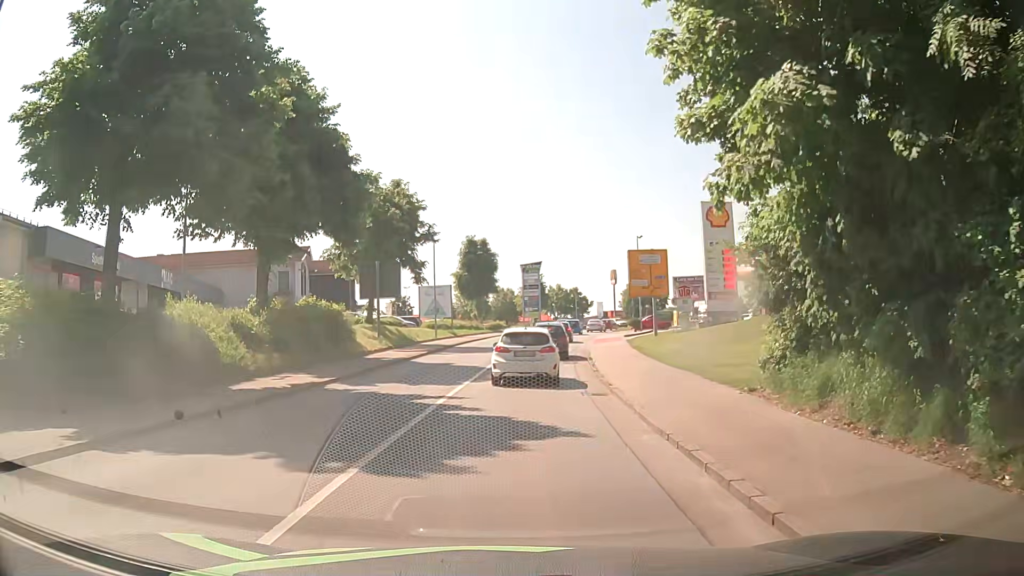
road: secondary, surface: asphalt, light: Day
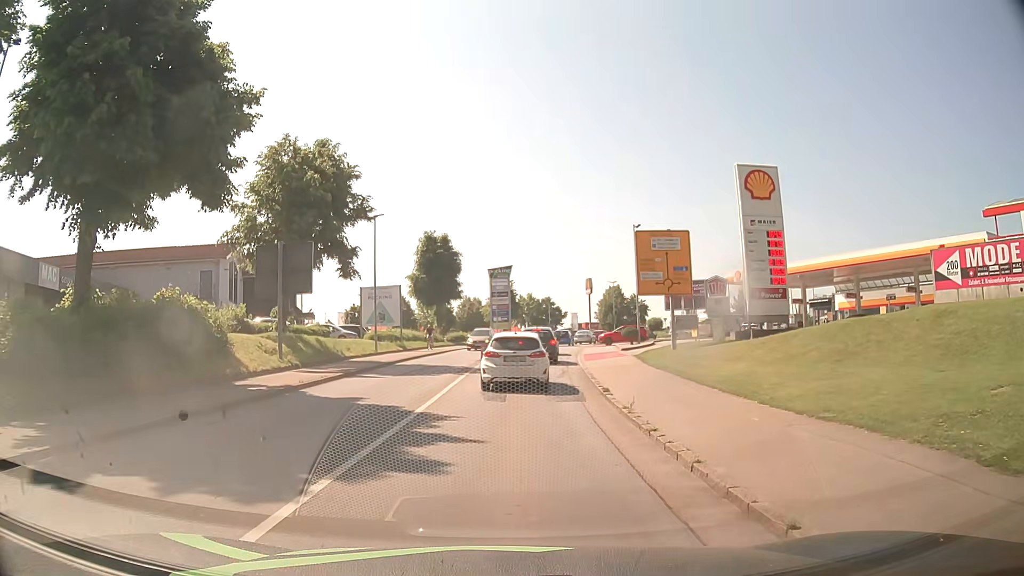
(+0.4, +11.9) m; +3°
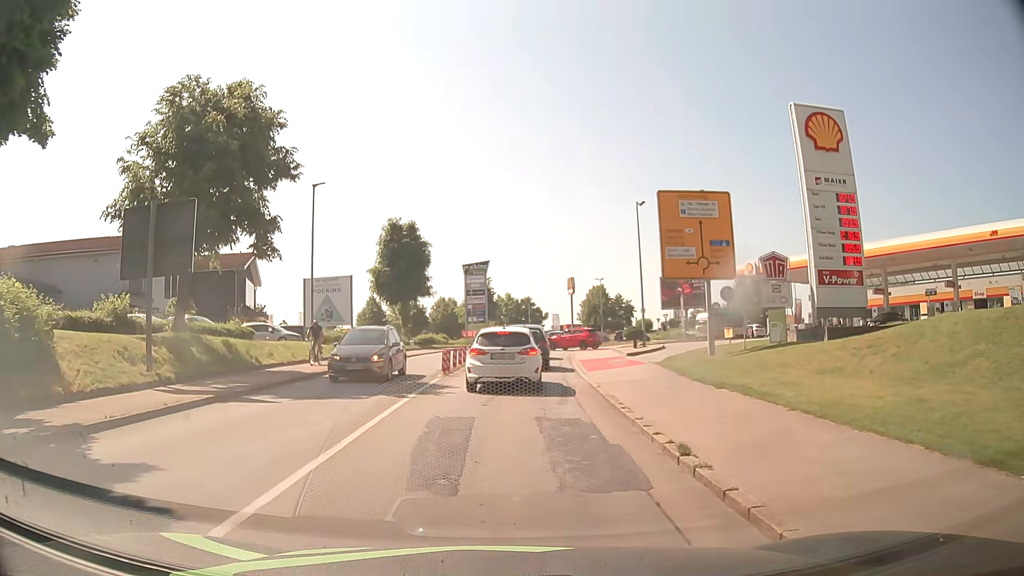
(+0.3, +8.7) m; +3°
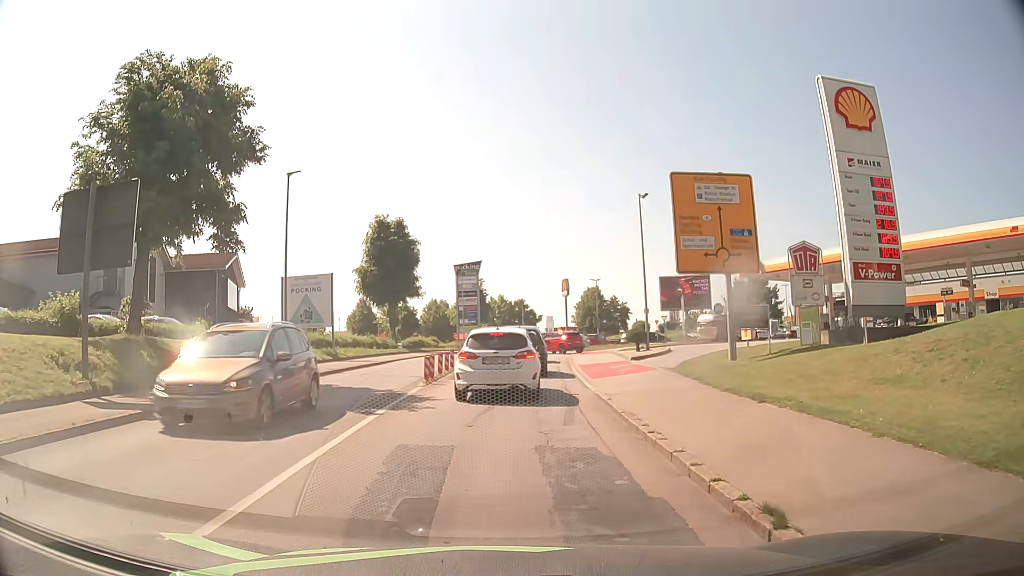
(0.0, +2.7) m; 0°
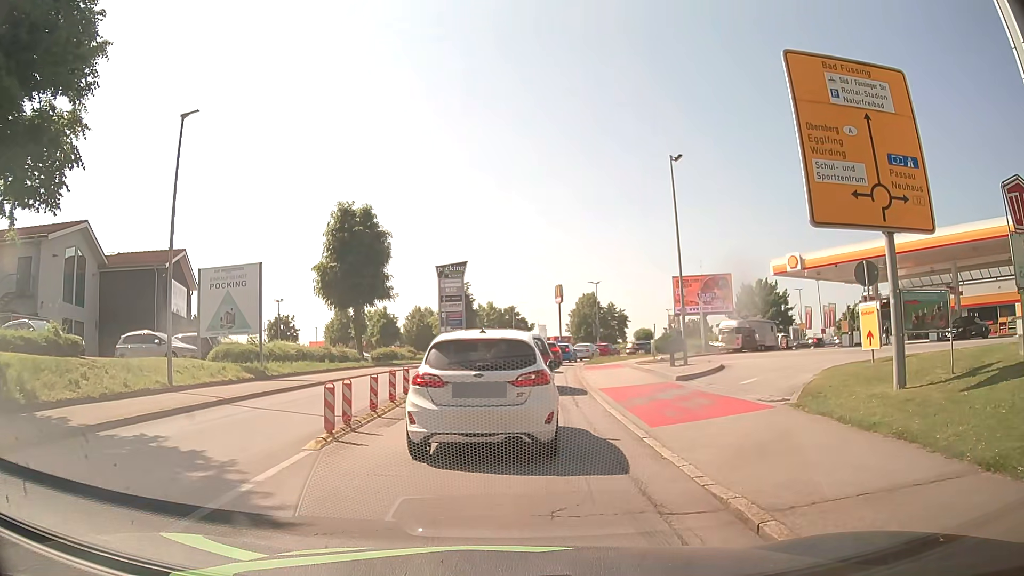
(+0.1, +9.1) m; +1°
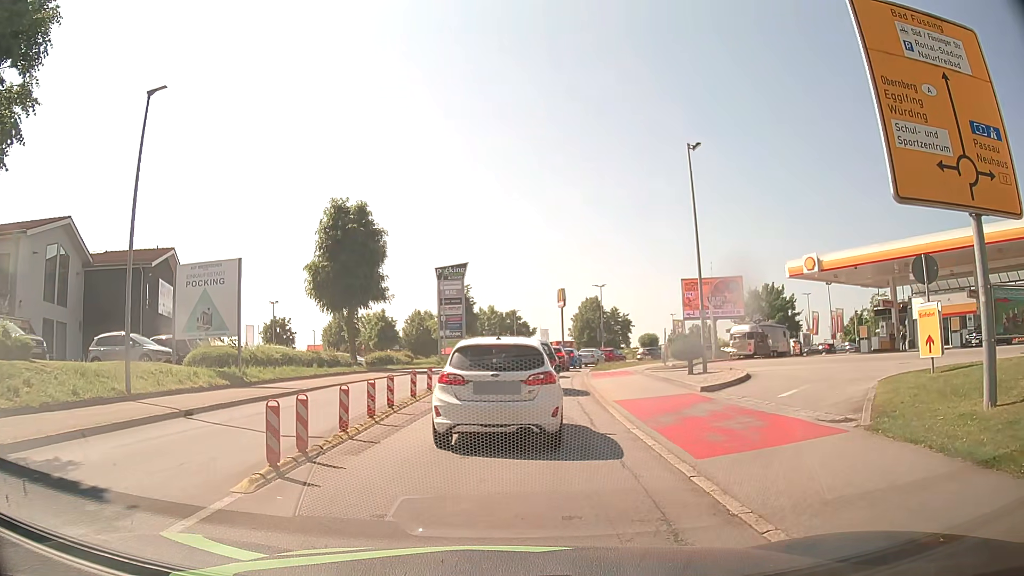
(0.0, +2.4) m; 0°
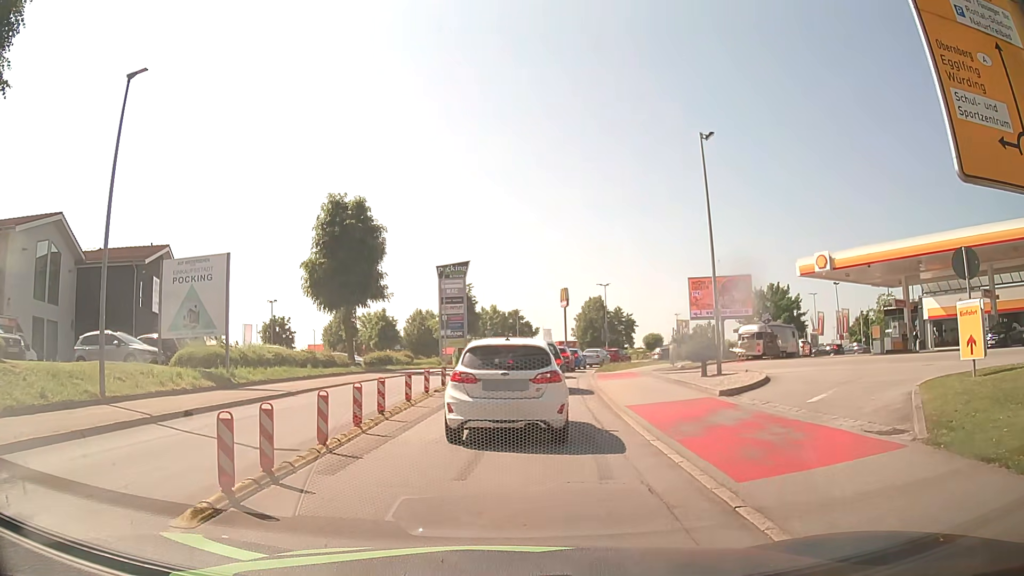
(0.0, +1.4) m; -1°
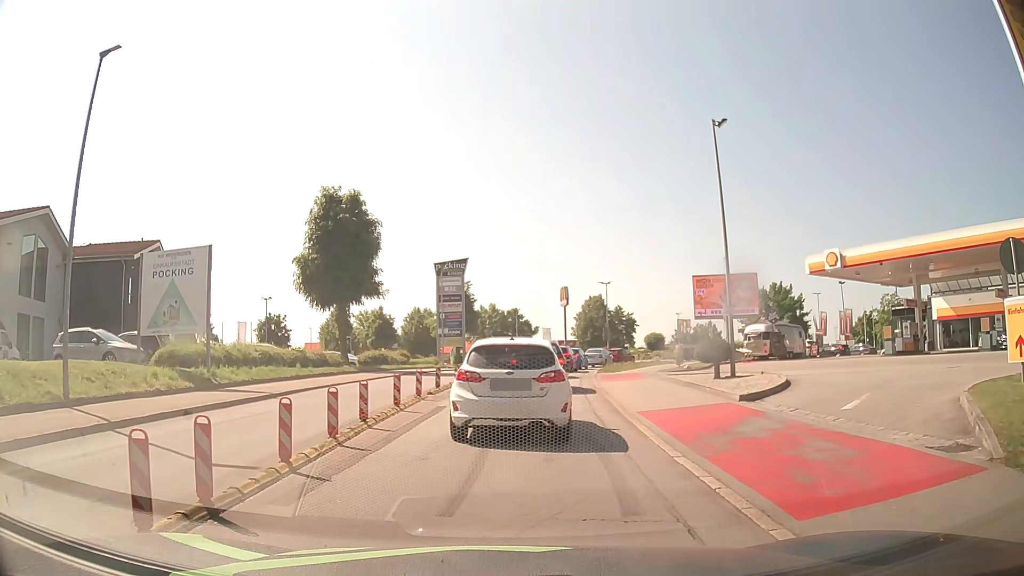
(0.0, +1.5) m; -1°
(+1, +10) (+1, +20) (+2, +30) (+4, +40) (+7, +49) (+10, +59) (+16, +67) (+25, +72) (+34, +76) (+39, +84) m
